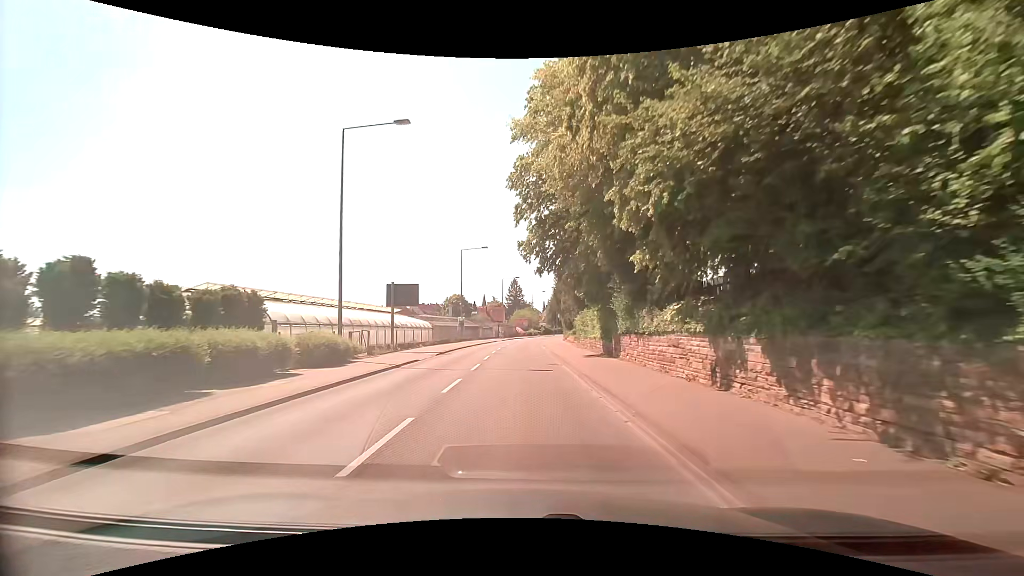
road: tertiary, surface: asphalt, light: Day
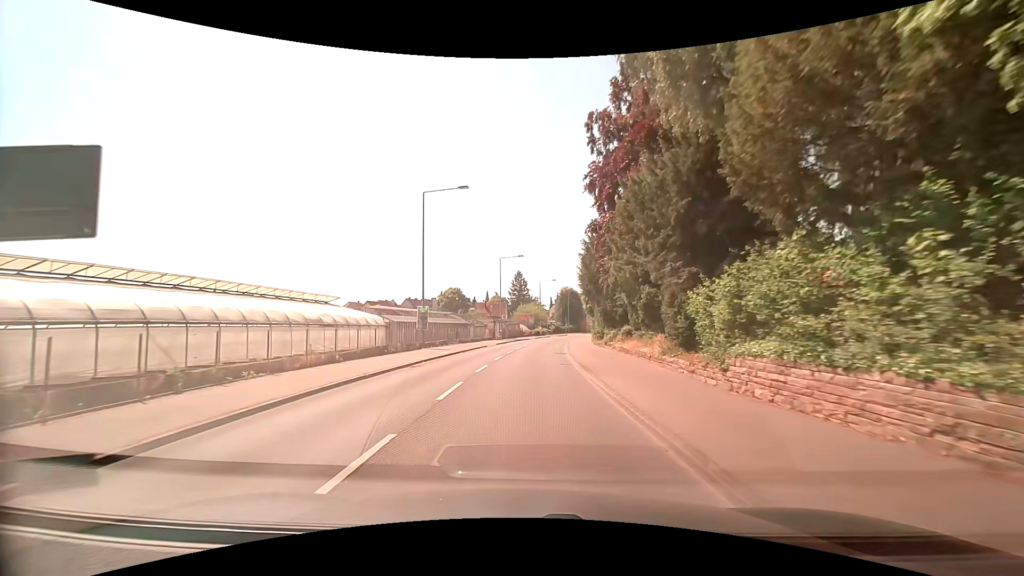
(-0.4, +25.7) m; -1°
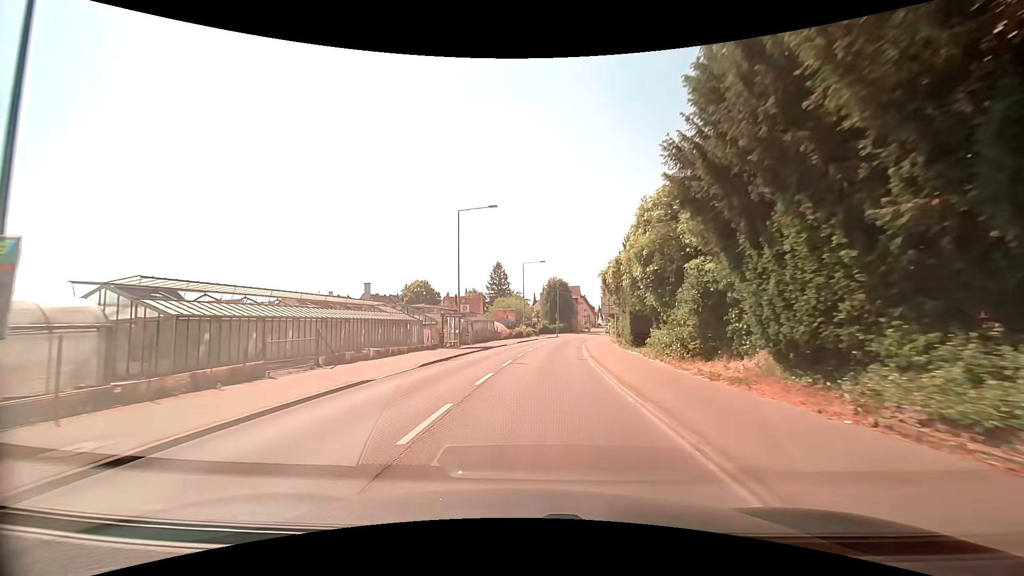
(+0.6, +27.8) m; +2°
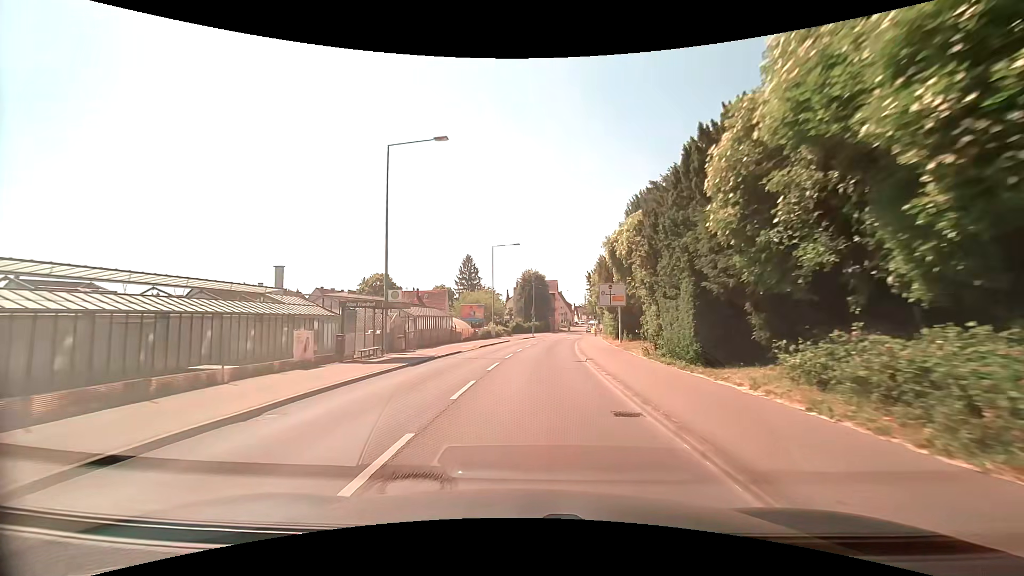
(+0.4, +14.6) m; +4°
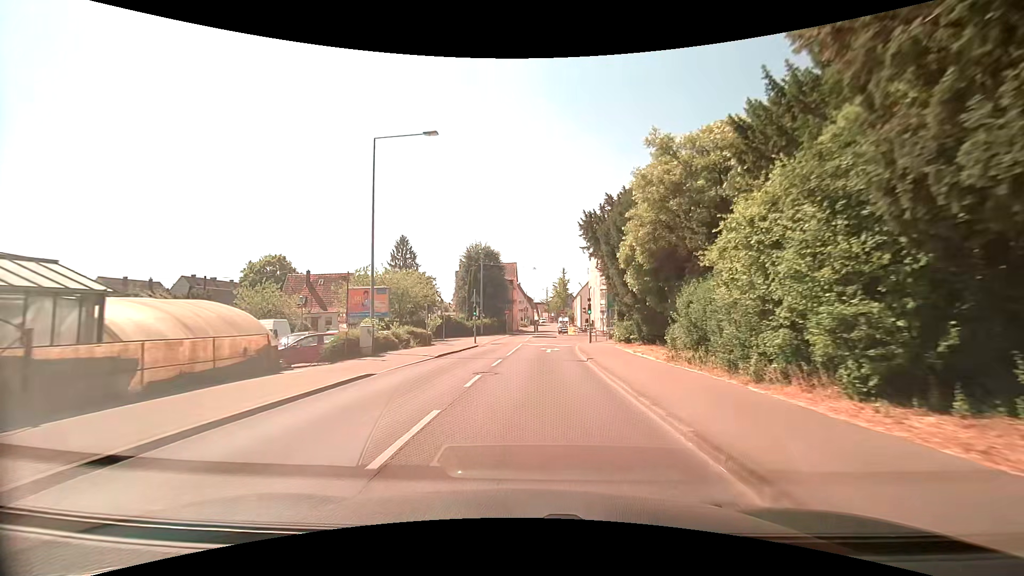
(+1.2, +34.5) m; +5°
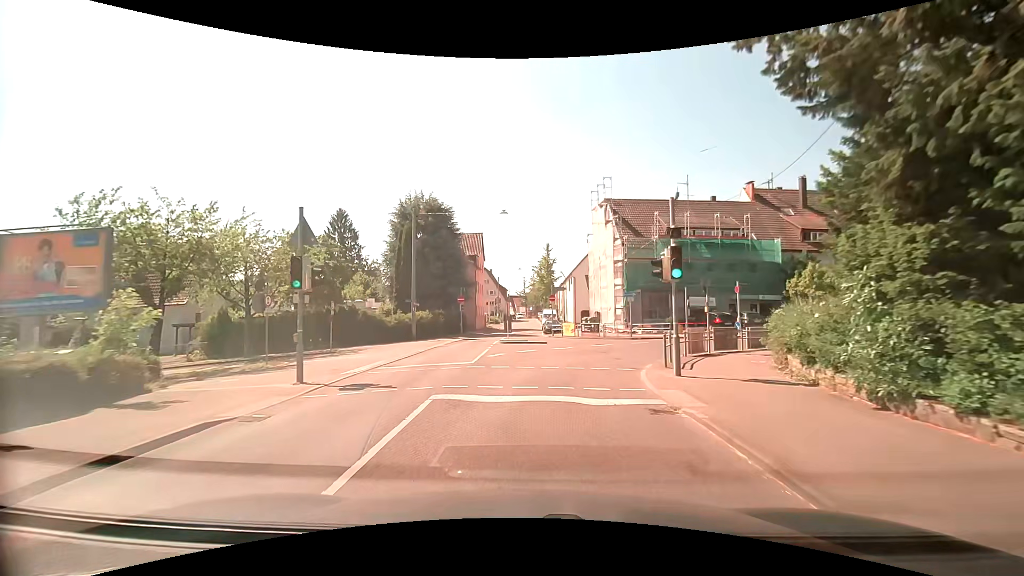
(+0.7, +27.3) m; +2°
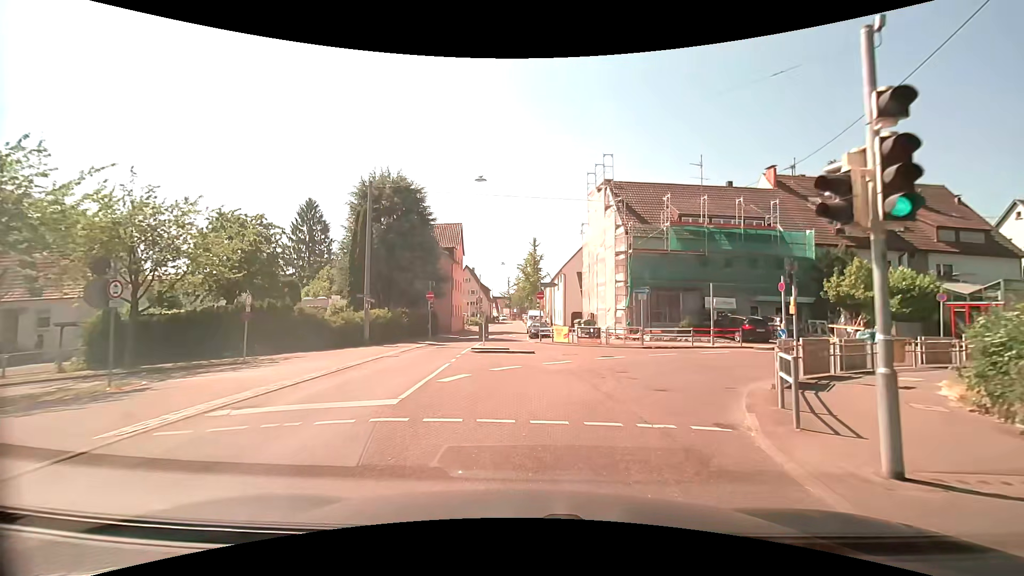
(+0.1, +7.3) m; +1°
